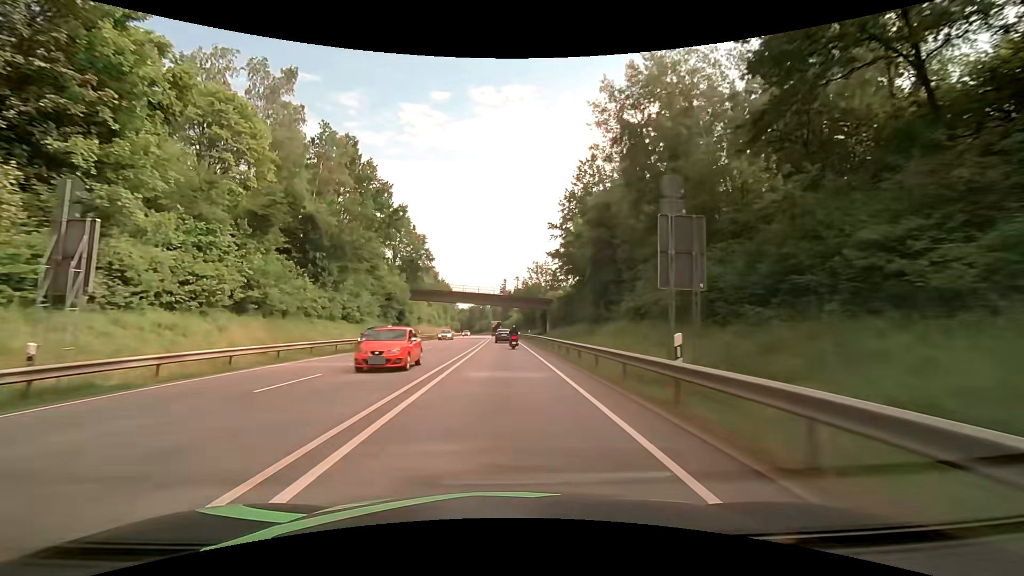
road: primary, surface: asphalt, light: Day
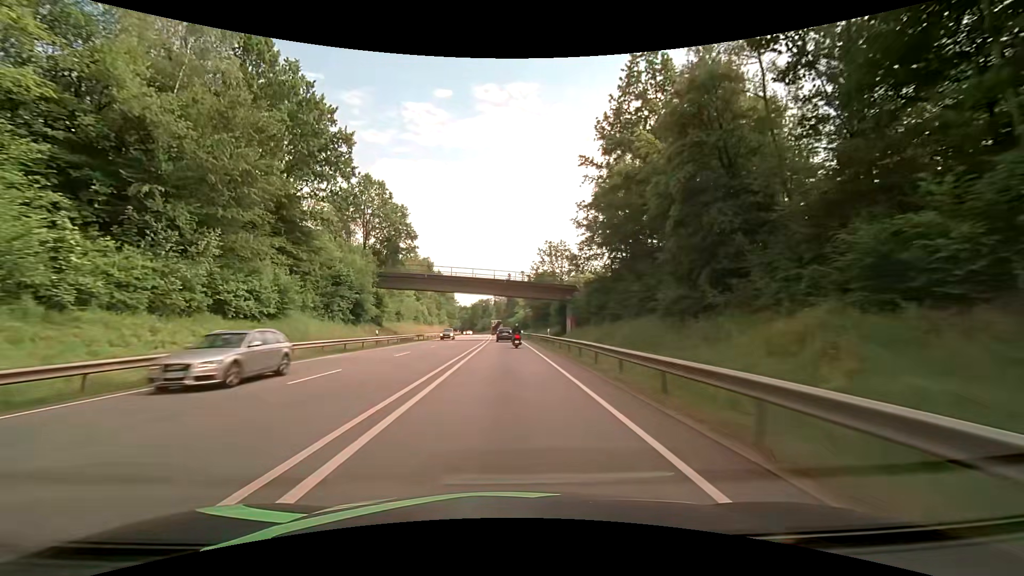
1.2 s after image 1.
(-0.2, +22.8) m; -1°
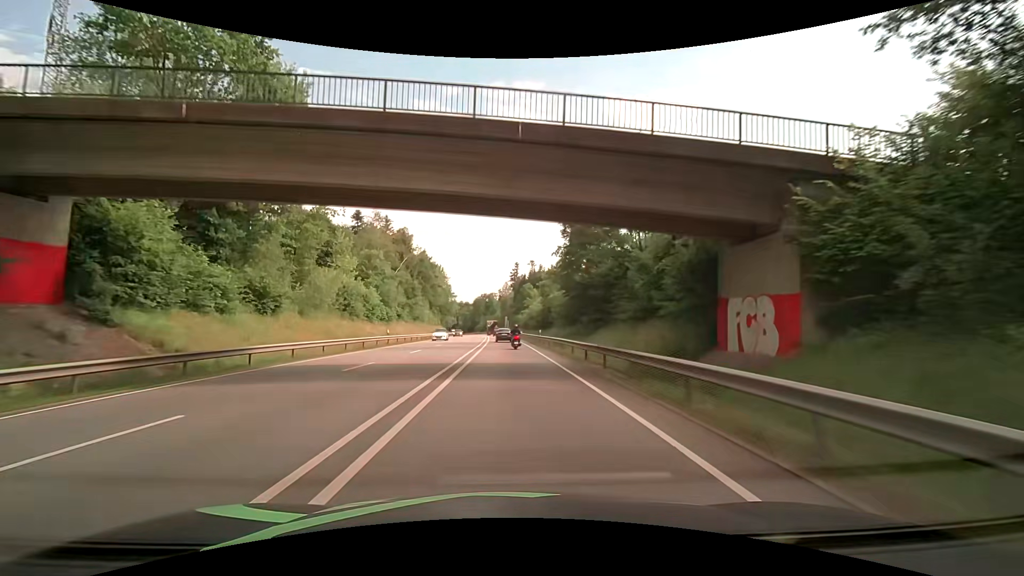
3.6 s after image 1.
(-0.2, +44.8) m; -1°
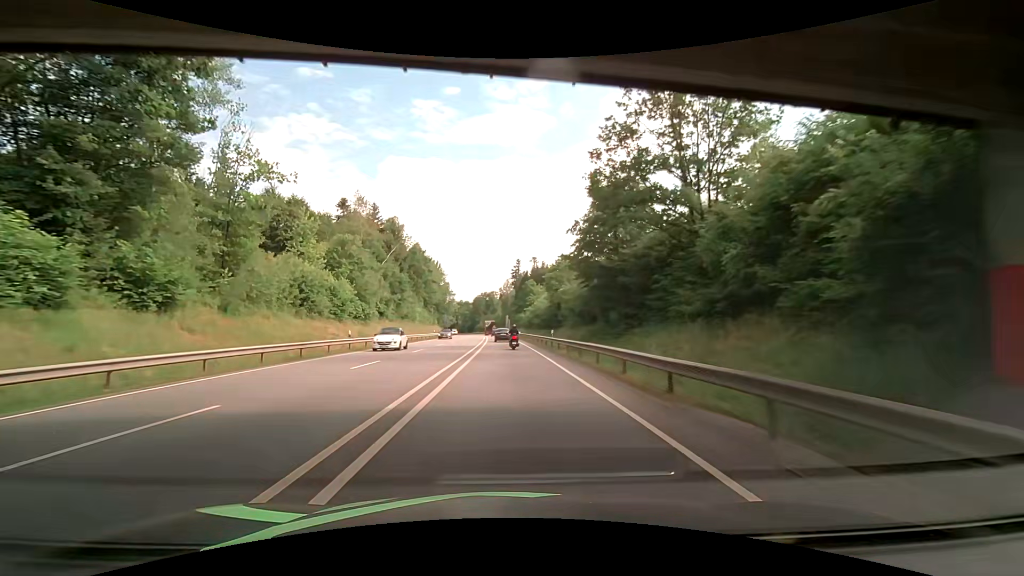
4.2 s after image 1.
(0.0, +11.0) m; 0°
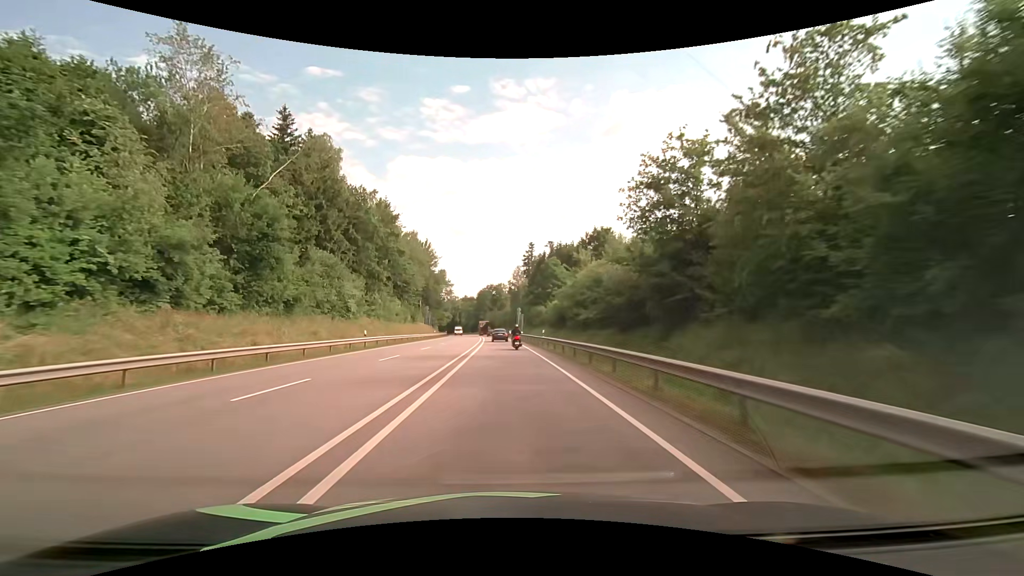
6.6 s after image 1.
(-0.5, +43.7) m; -1°
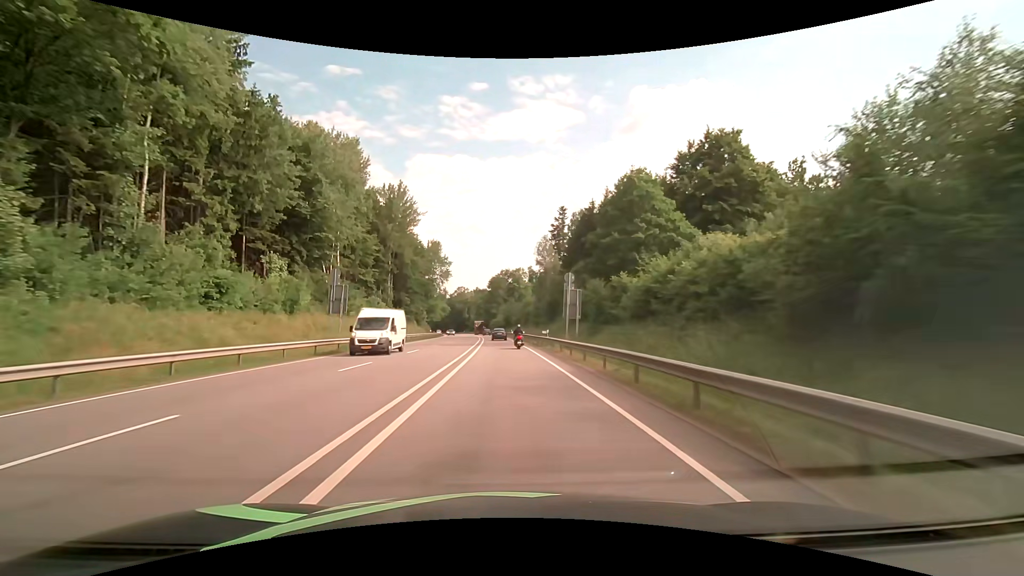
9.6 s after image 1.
(-1.0, +54.3) m; -2°
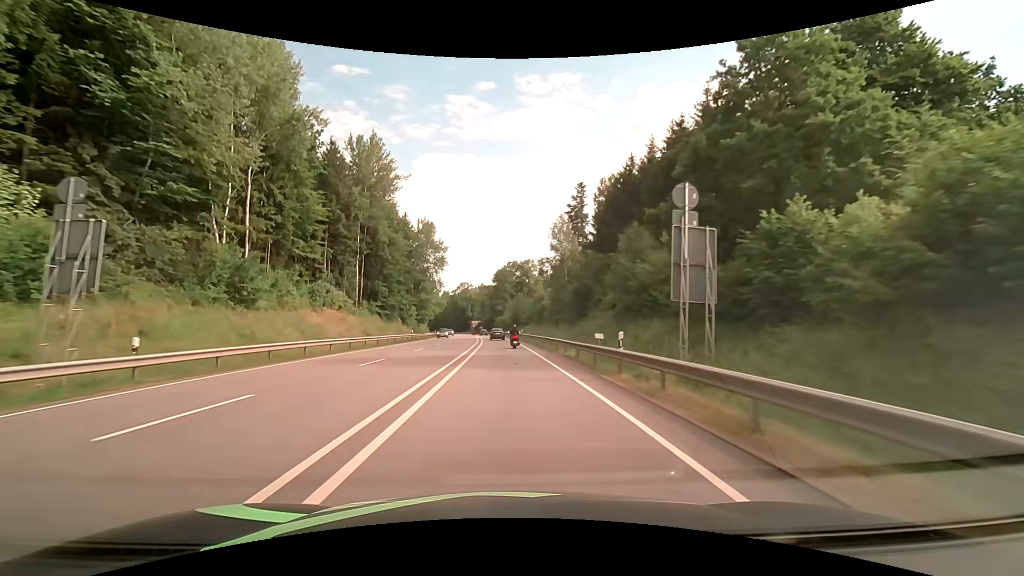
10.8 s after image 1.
(0.0, +22.0) m; -1°
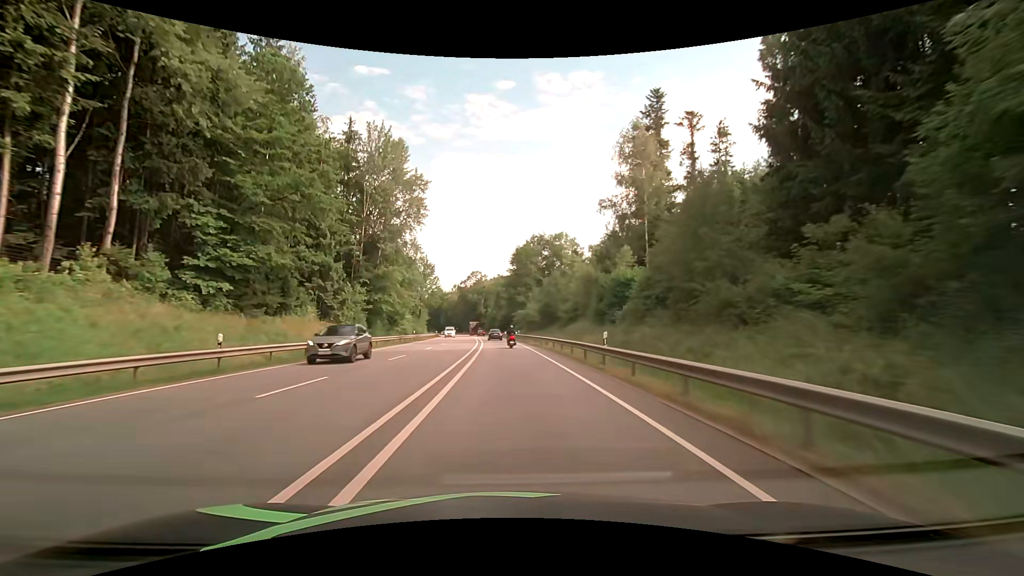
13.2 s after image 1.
(-0.9, +44.9) m; -2°
(0, +10) (0, +20) (0, +30) (-1, +40) (-1, +50) (-1, +60) (-2, +70) (-3, +80) (-3, +90) (-4, +100) m
